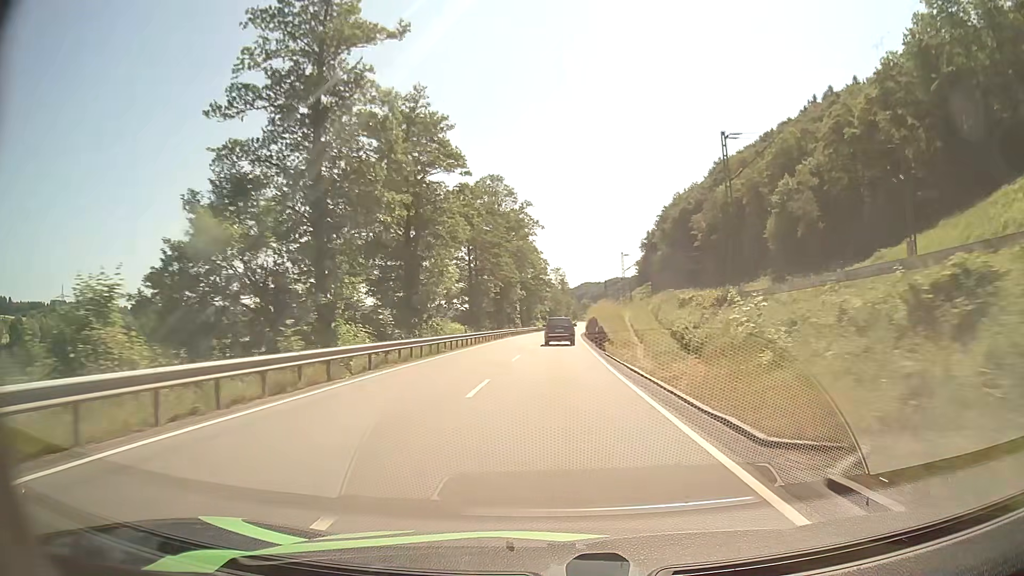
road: primary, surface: asphalt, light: Day
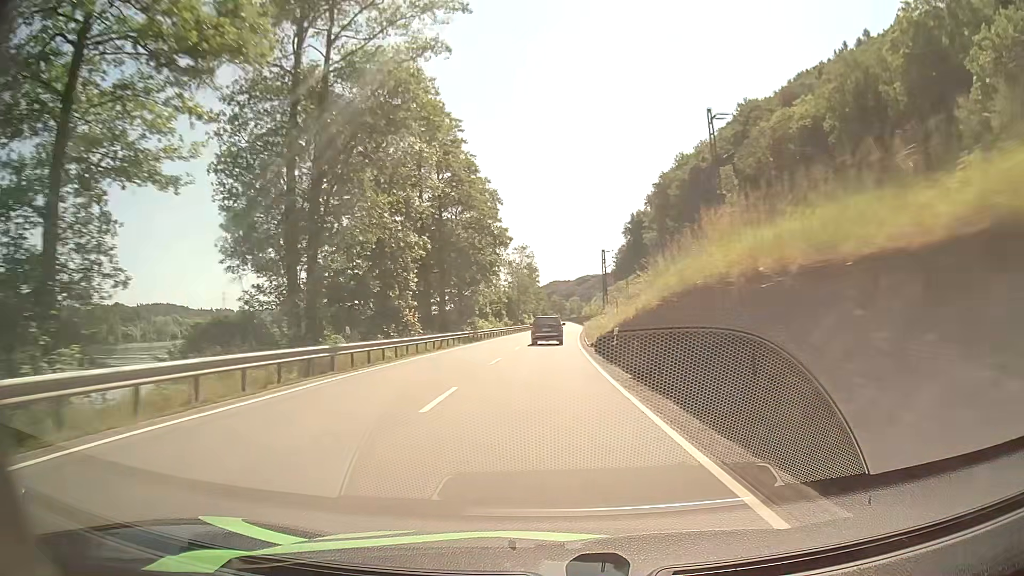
(+1.3, +61.9) m; +3°
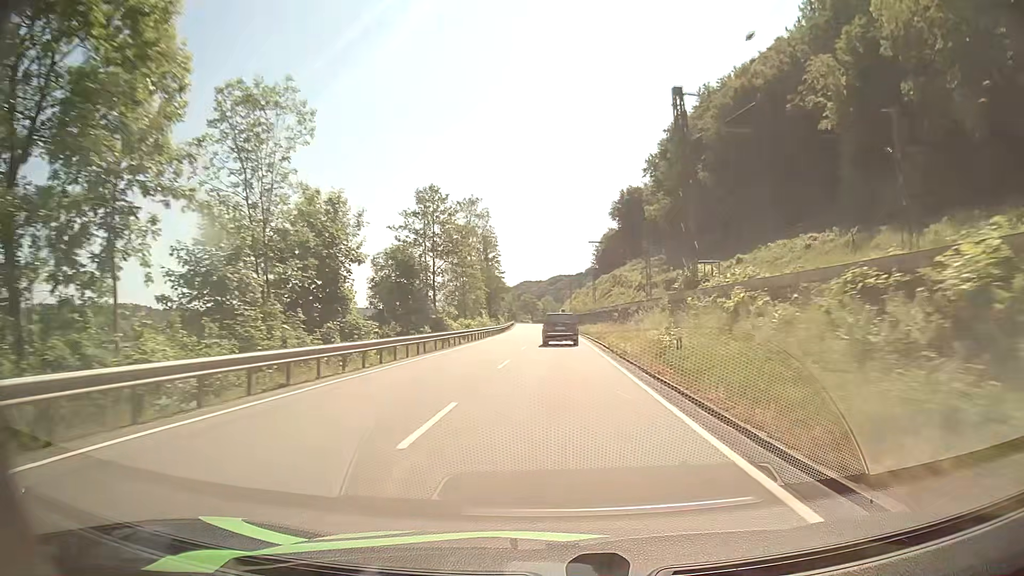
(+0.9, +62.4) m; +2°
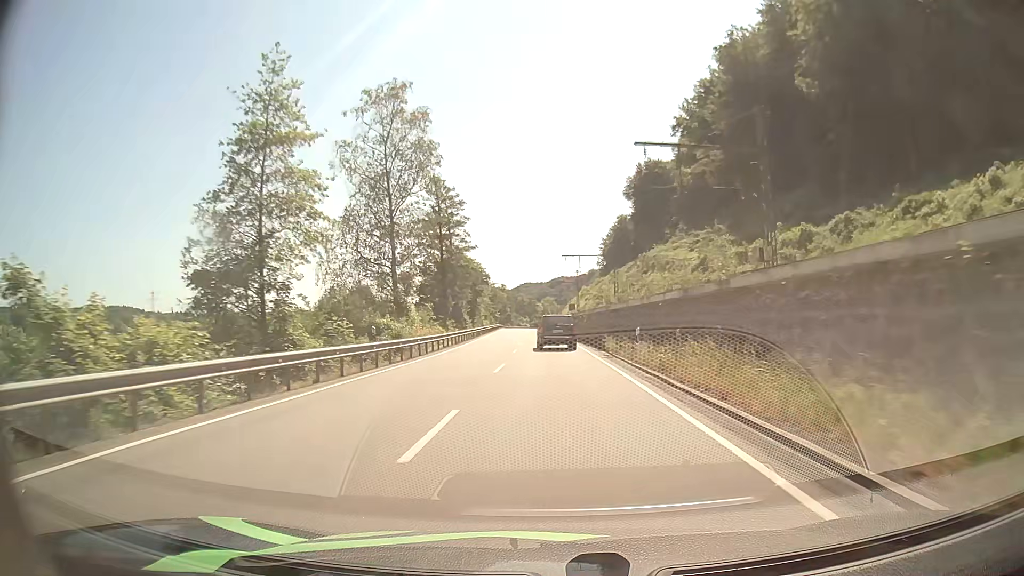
(+0.4, +48.3) m; 0°
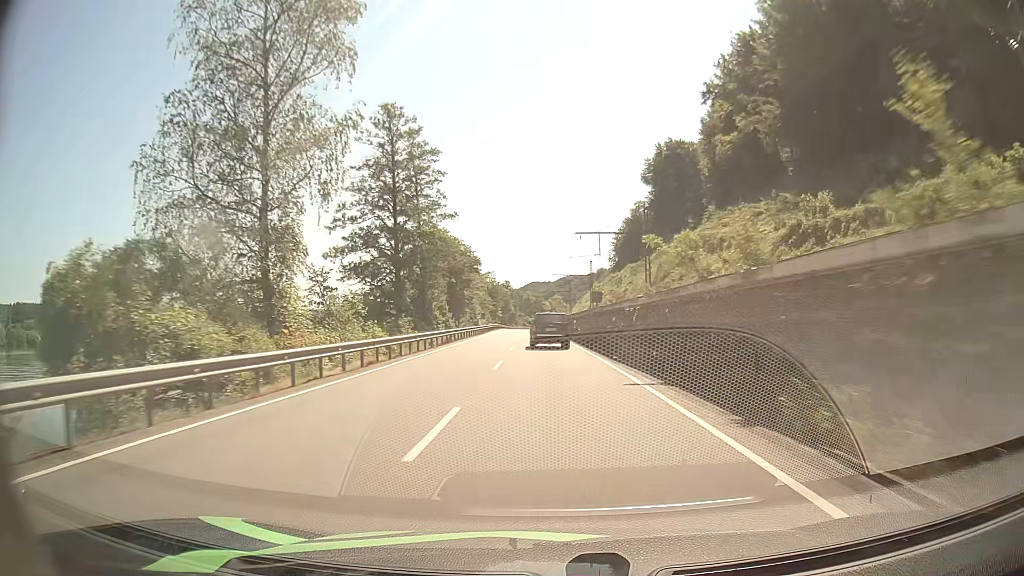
(-0.2, +23.7) m; 0°
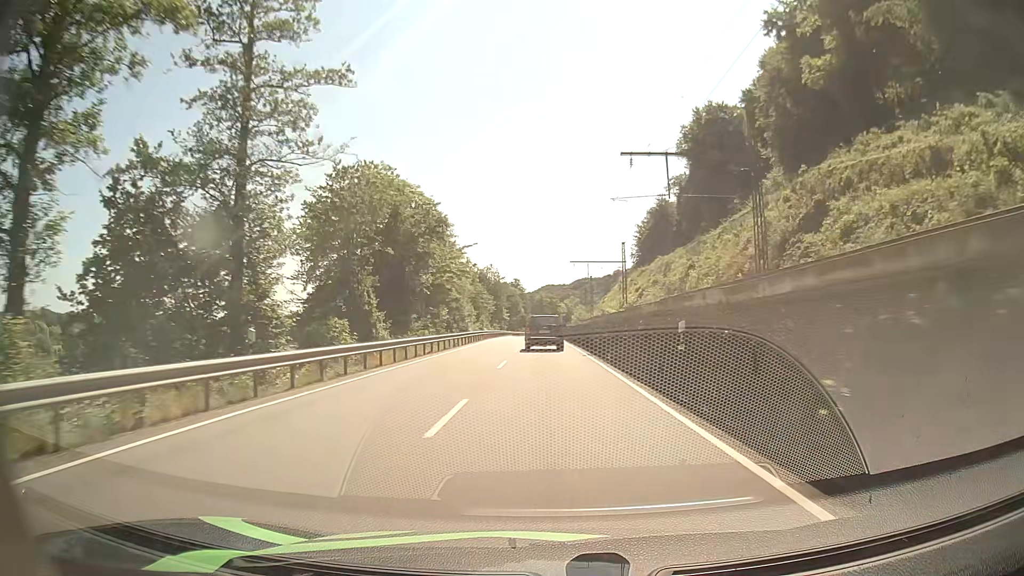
(-0.5, +34.4) m; -1°
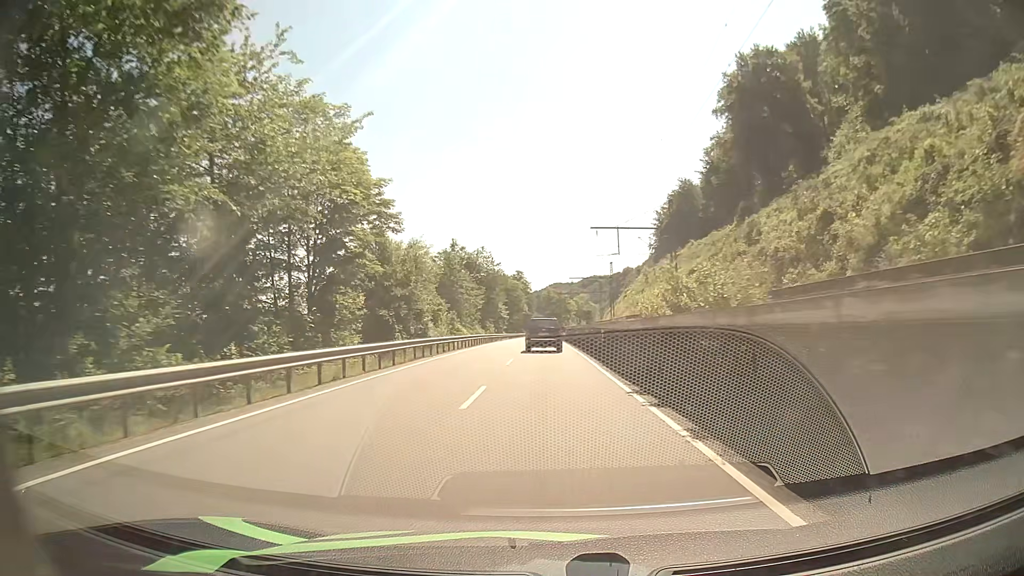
(-0.2, +32.8) m; -1°
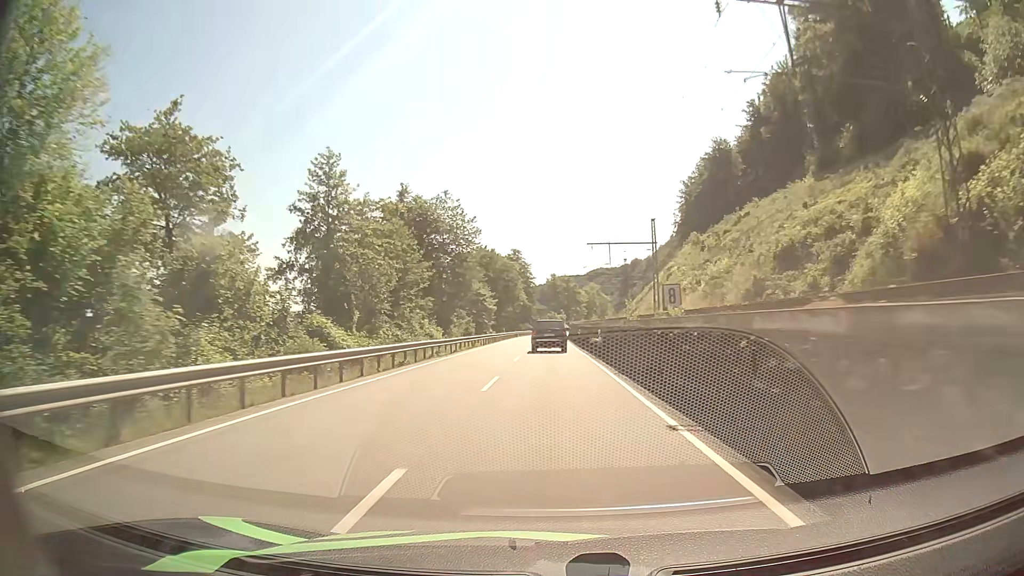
(-0.2, +44.6) m; -1°
(0, +10) (0, +20) (0, +30) (0, +40) (0, +50) (0, +60) (0, +70) (0, +80) (0, +90) (0, +100) m
